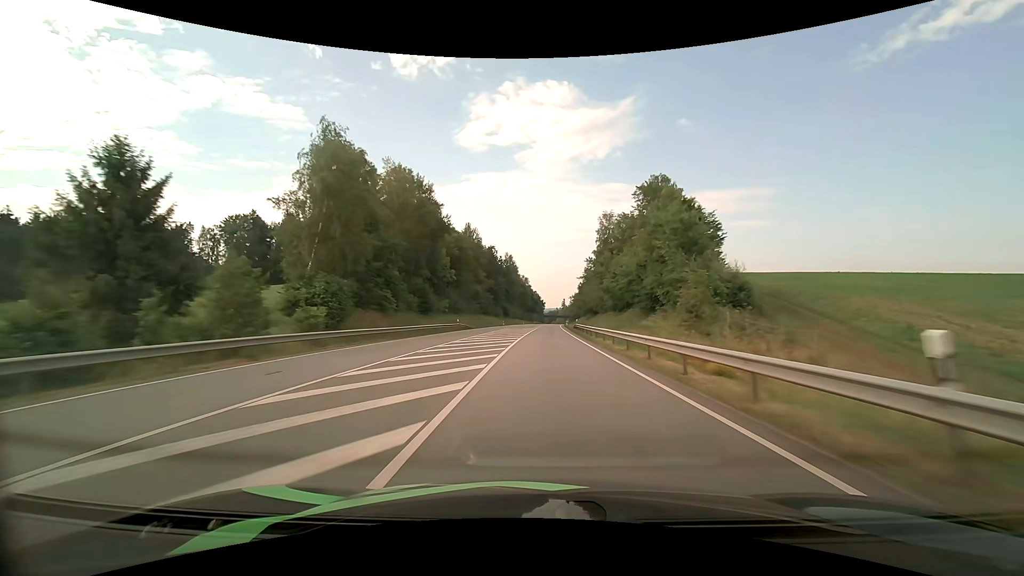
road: primary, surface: asphalt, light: Day
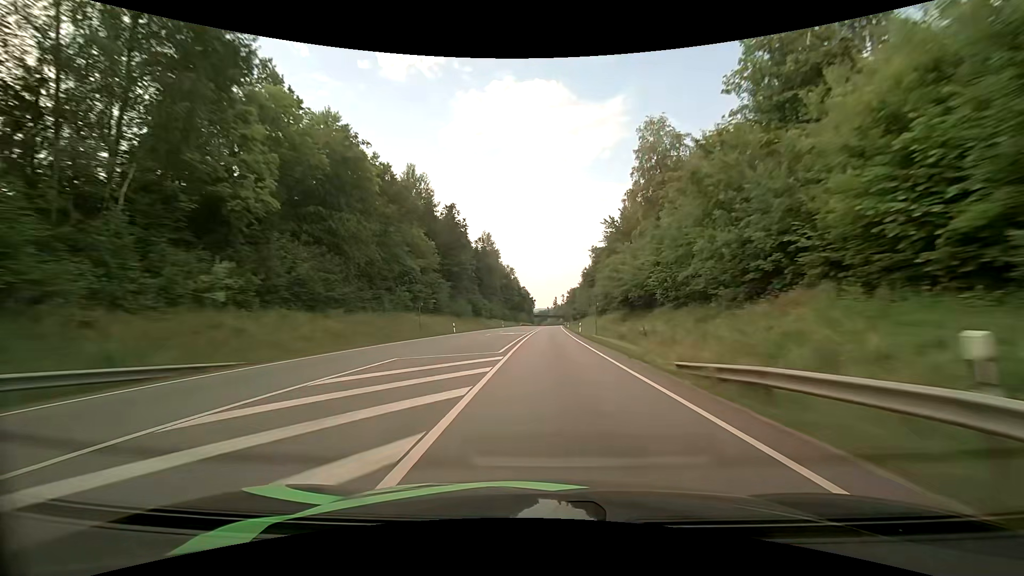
(+0.4, +52.5) m; +1°
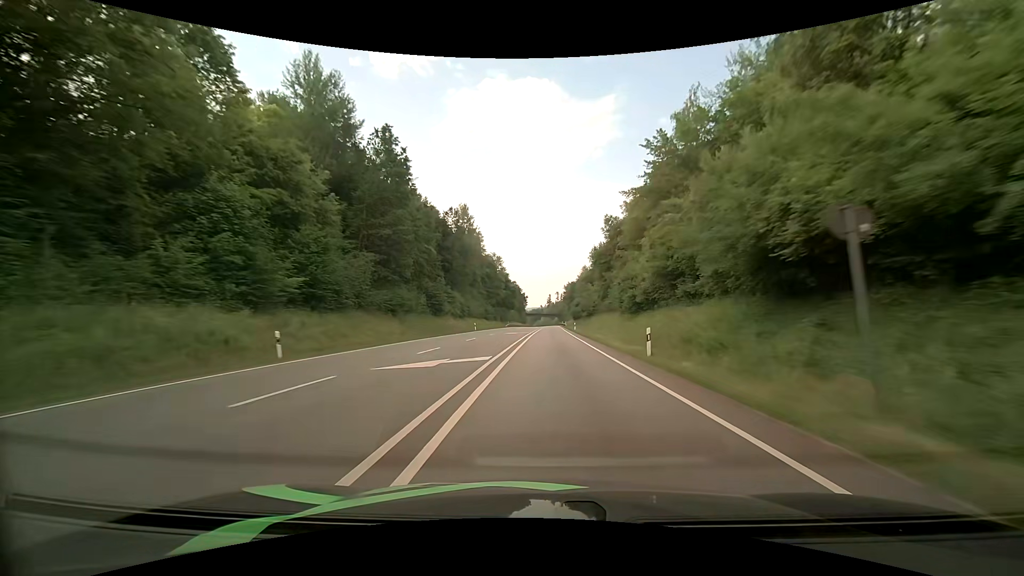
(+0.2, +35.2) m; +1°
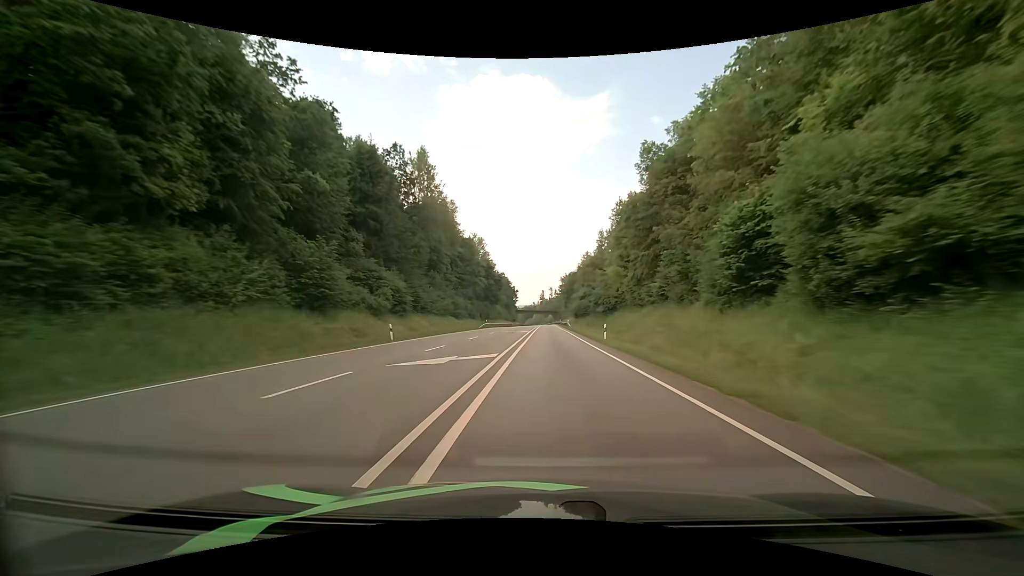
(+0.2, +35.5) m; +1°
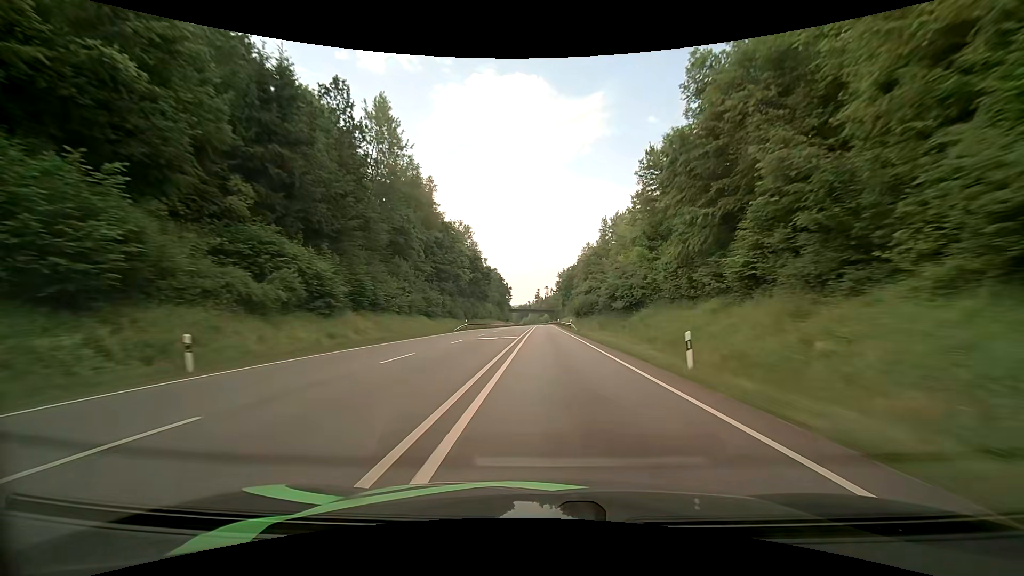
(+0.1, +17.7) m; +1°
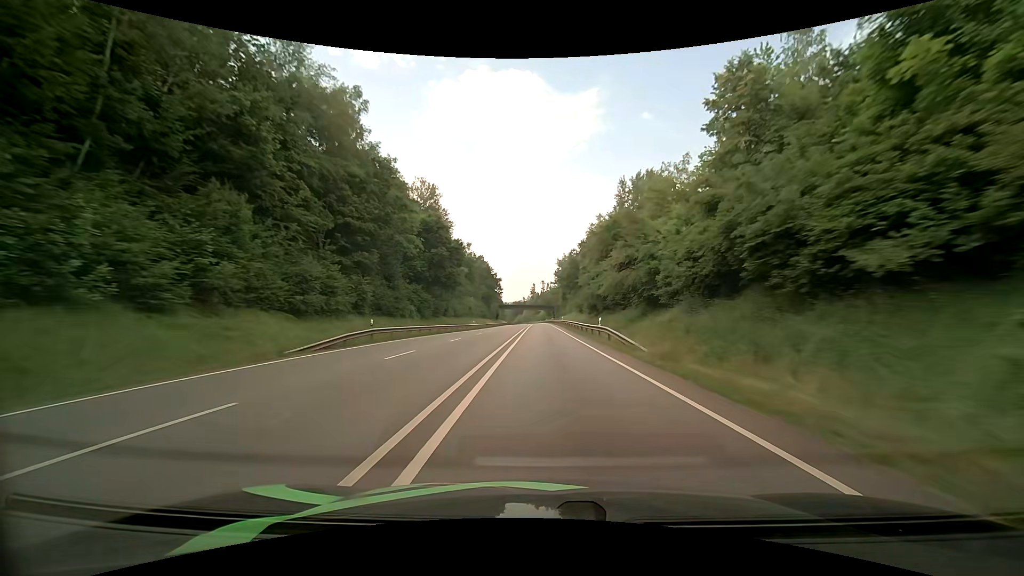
(+0.2, +34.9) m; 0°
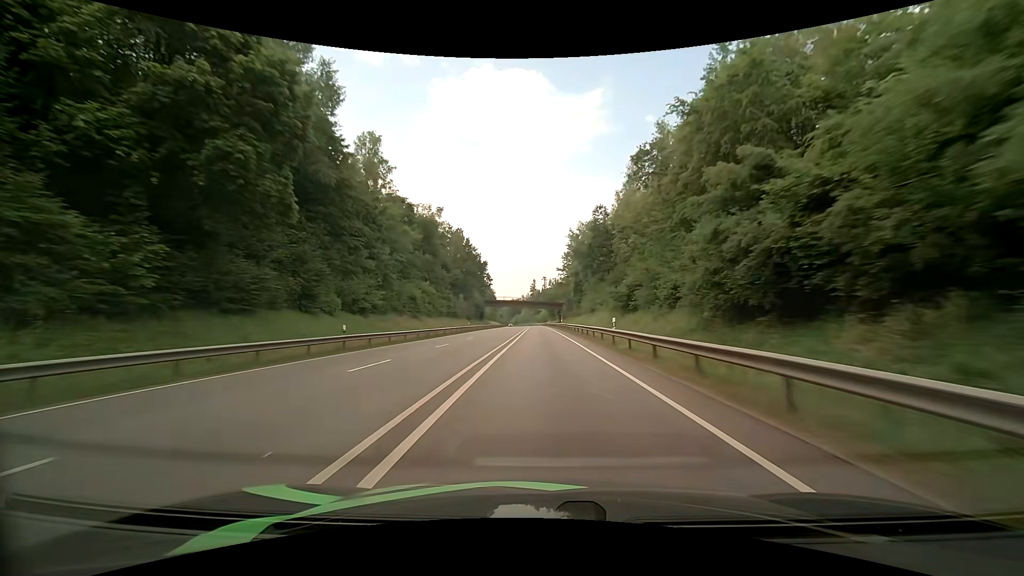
(+0.3, +51.3) m; 0°
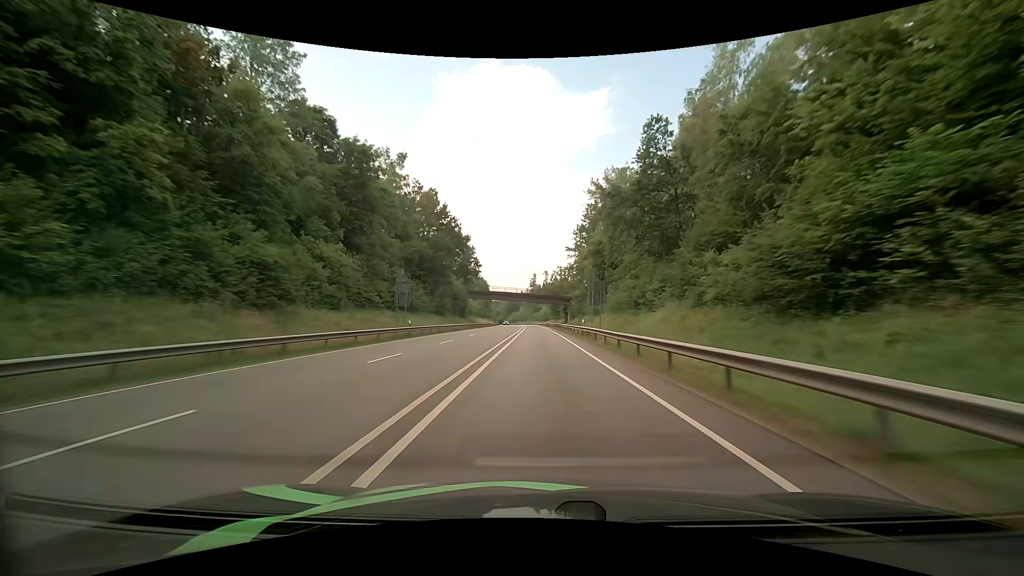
(-0.2, +34.1) m; 0°
(0, +10) (0, +20) (0, +30) (0, +40) (0, +50) (0, +60) (-1, +70) (-1, +80) (-1, +90) (-1, +100) m
